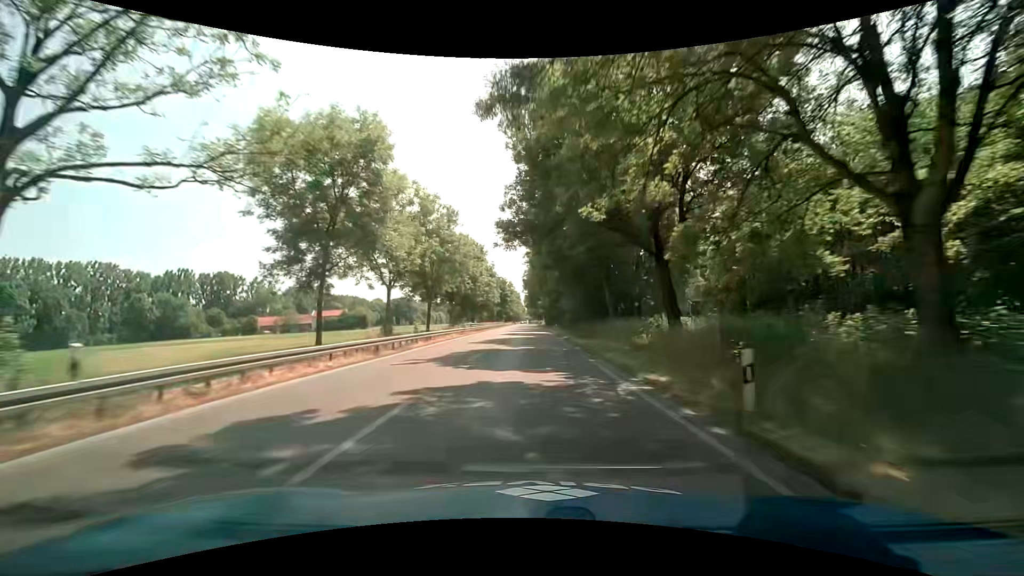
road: secondary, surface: asphalt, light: Day
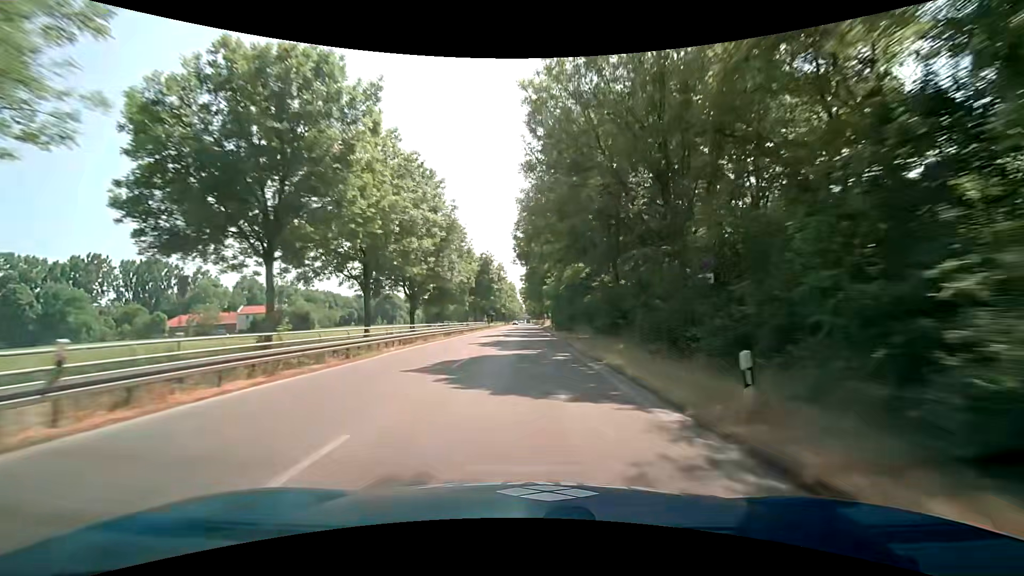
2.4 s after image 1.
(+0.2, +50.1) m; 0°
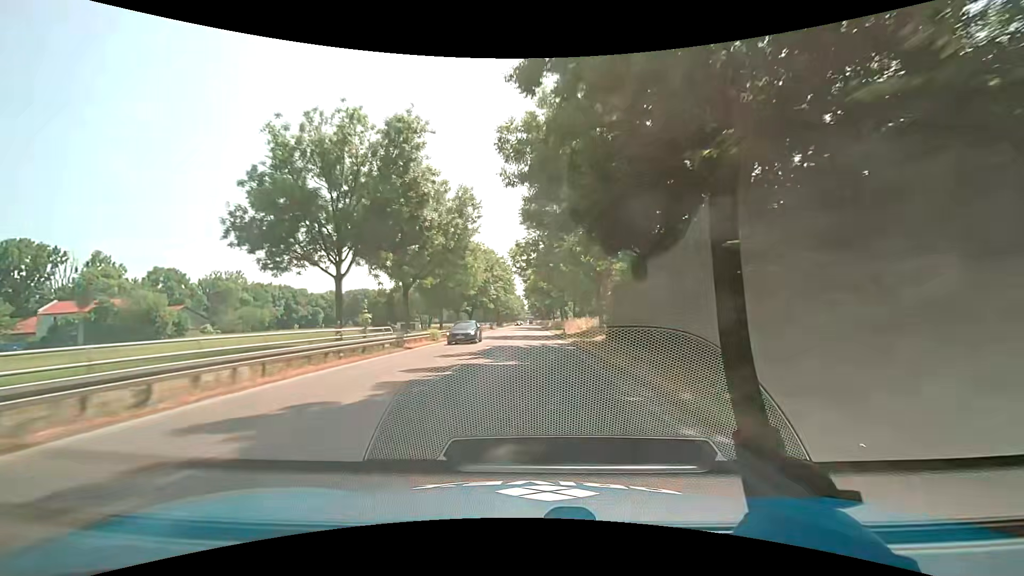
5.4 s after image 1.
(0.0, +62.5) m; 0°
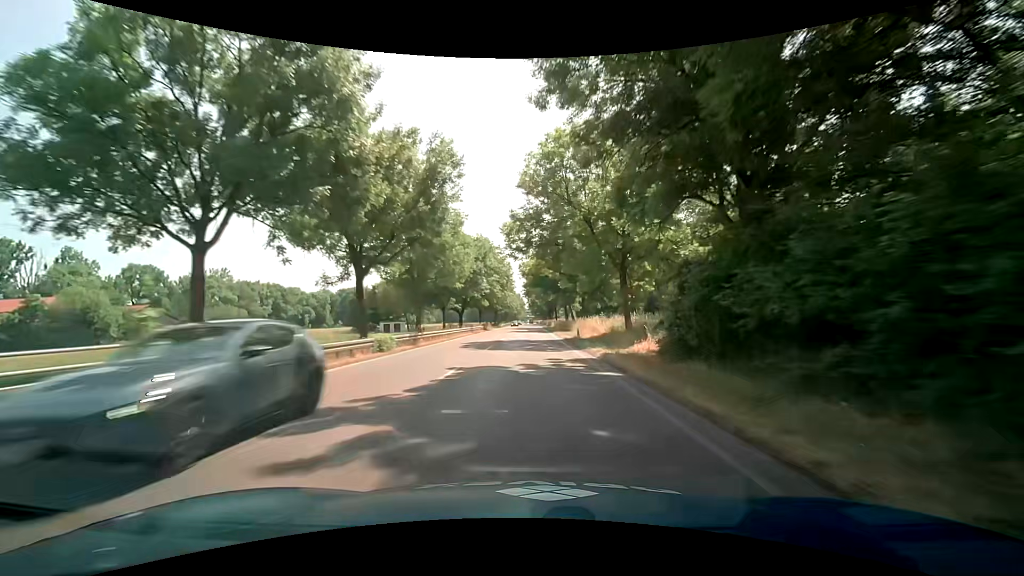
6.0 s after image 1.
(-0.1, +12.5) m; 0°
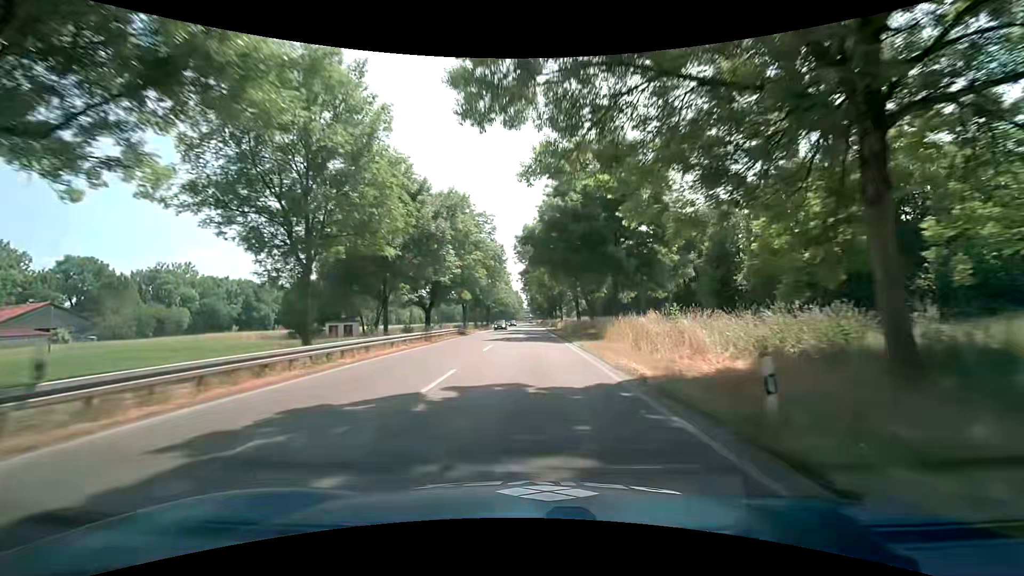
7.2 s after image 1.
(-0.1, +25.0) m; 0°
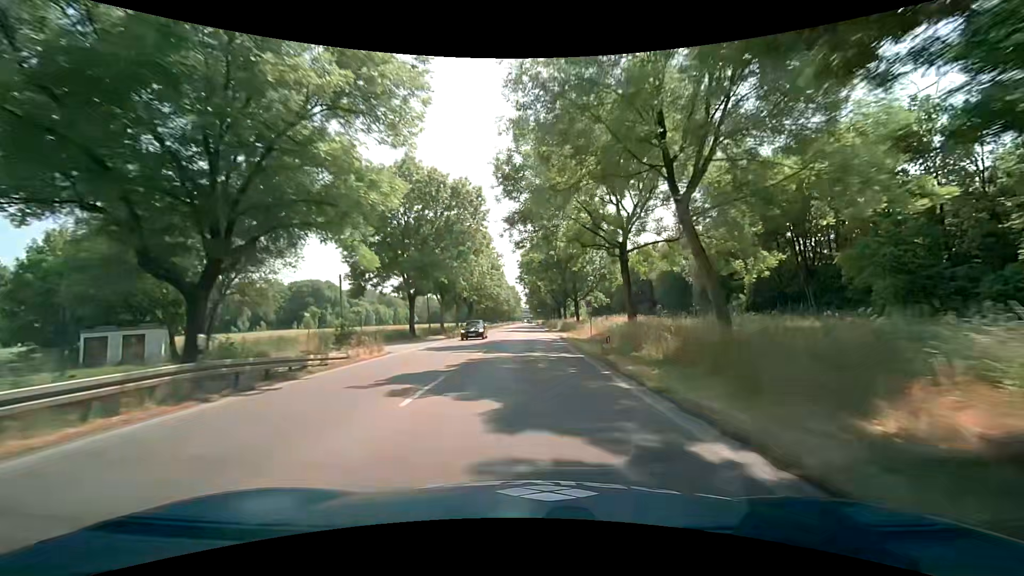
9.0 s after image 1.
(-0.1, +37.4) m; 0°
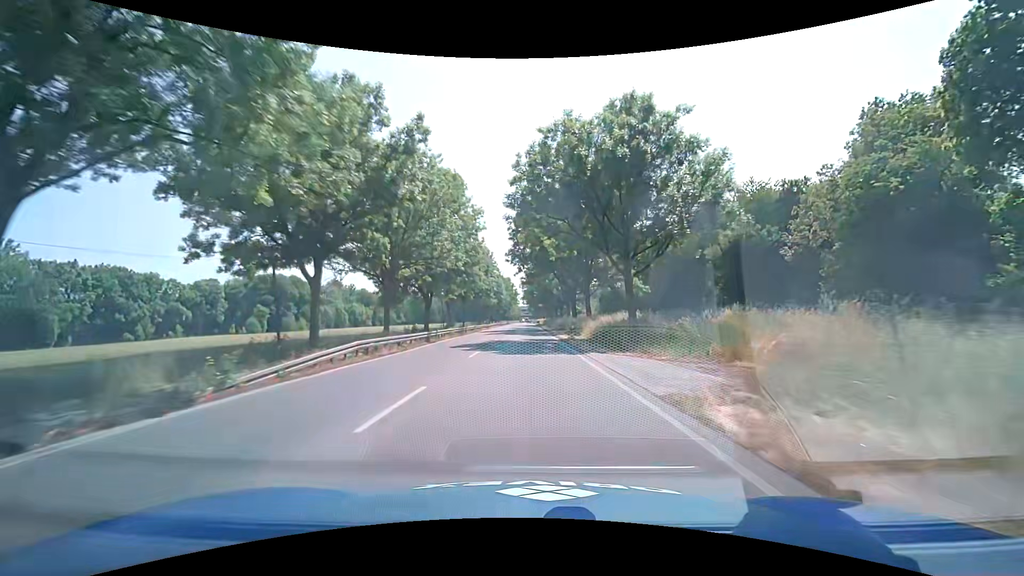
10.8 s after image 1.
(+0.3, +37.5) m; 0°
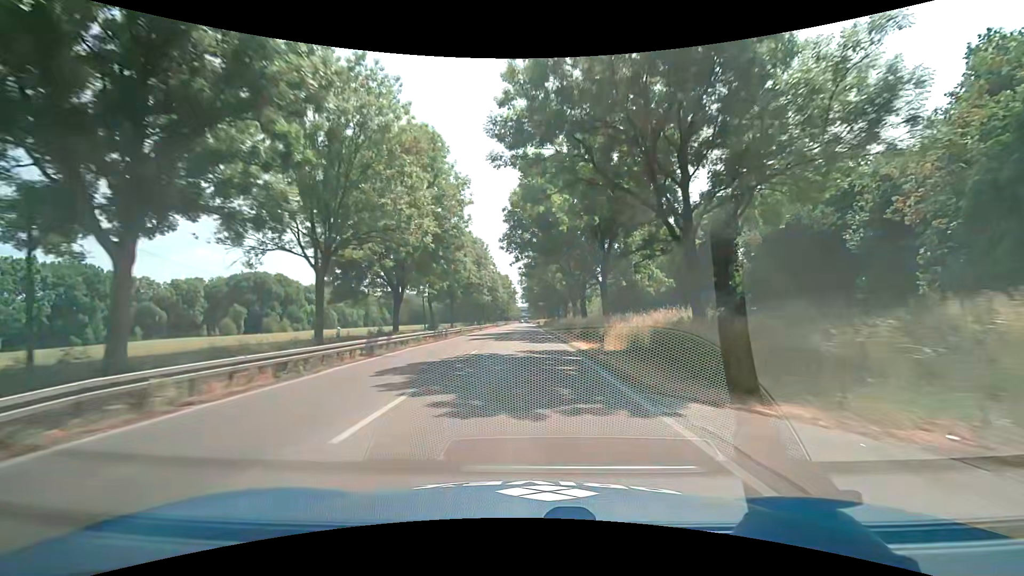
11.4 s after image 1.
(0.0, +12.5) m; 0°
(0, +10) (0, +20) (0, +30) (0, +40) (0, +50) (0, +60) (0, +70) (0, +80) (0, +90) (0, +100) m
